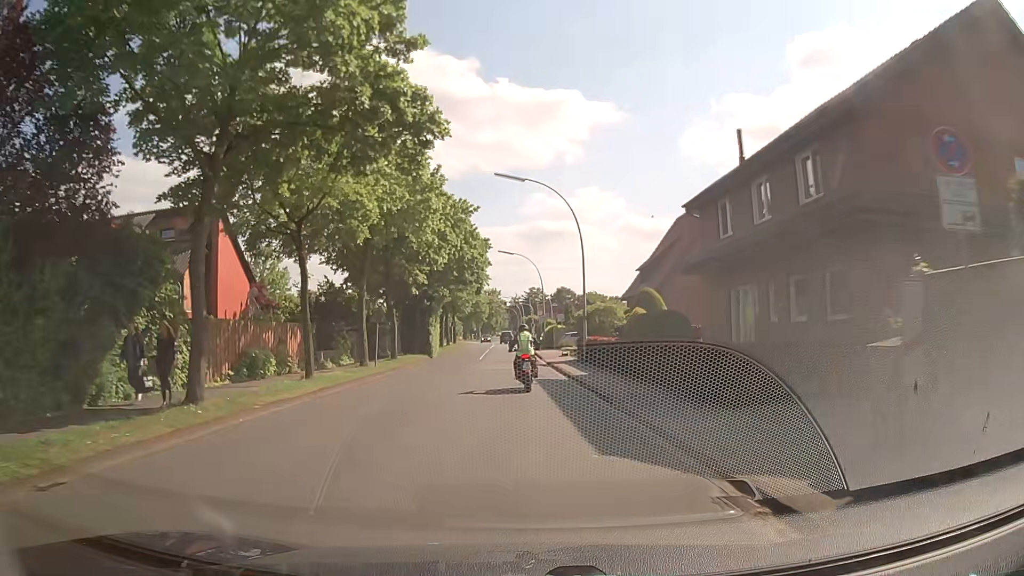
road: secondary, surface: asphalt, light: Day
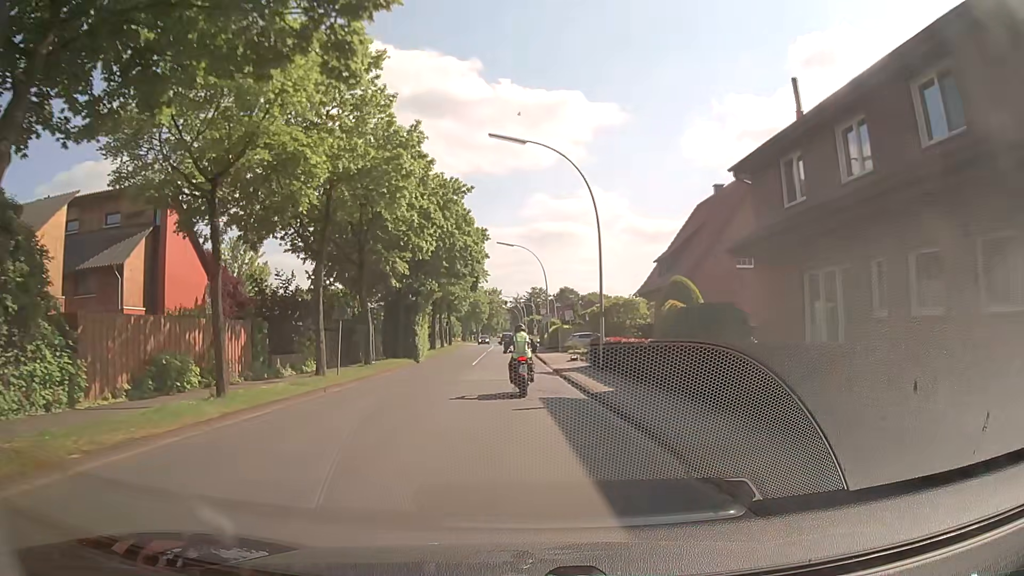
(0.0, +6.4) m; 0°
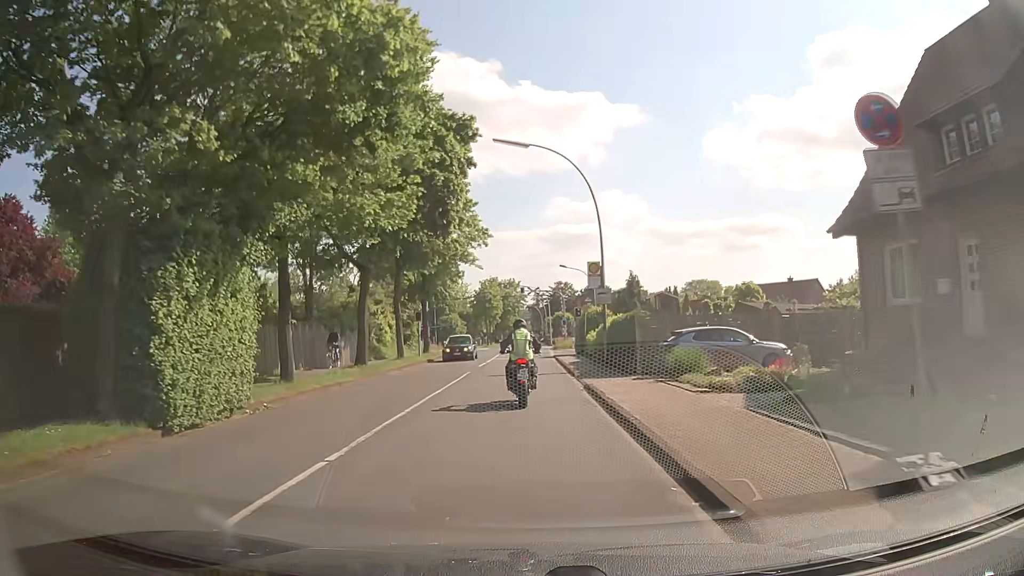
(-0.5, +29.4) m; -2°
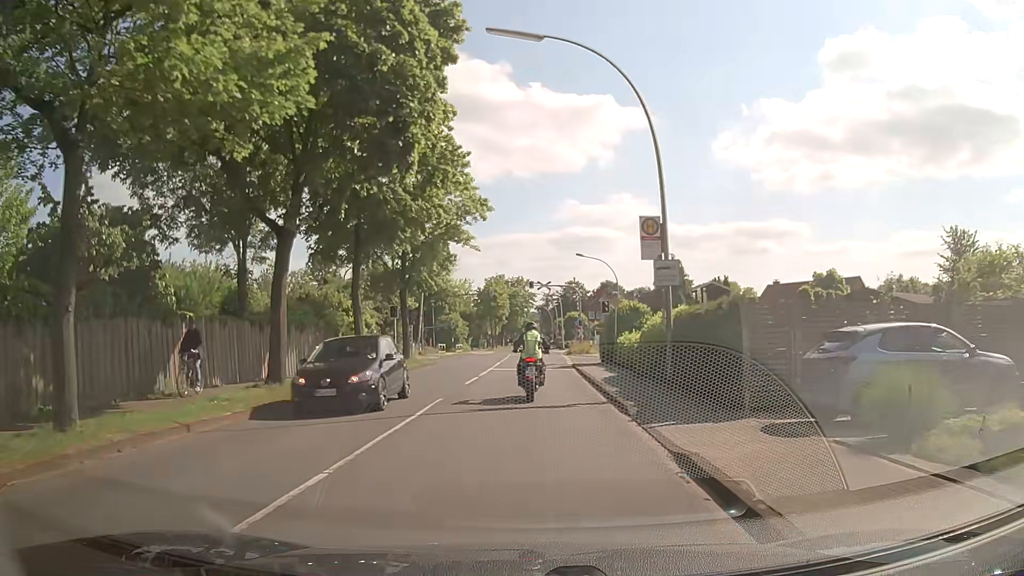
(0.0, +10.1) m; 0°
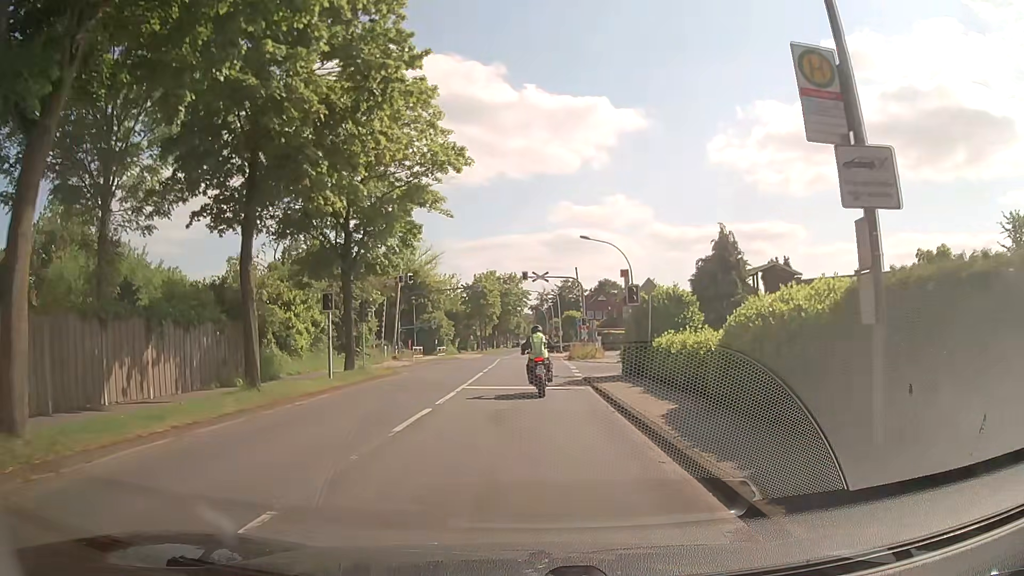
(0.0, +9.7) m; 0°
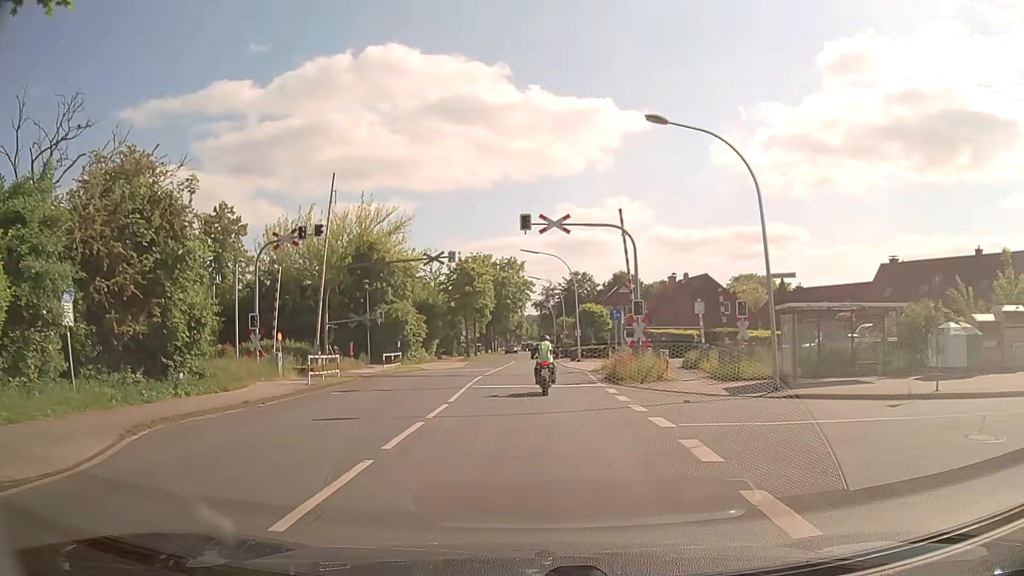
(-0.1, +23.2) m; 0°
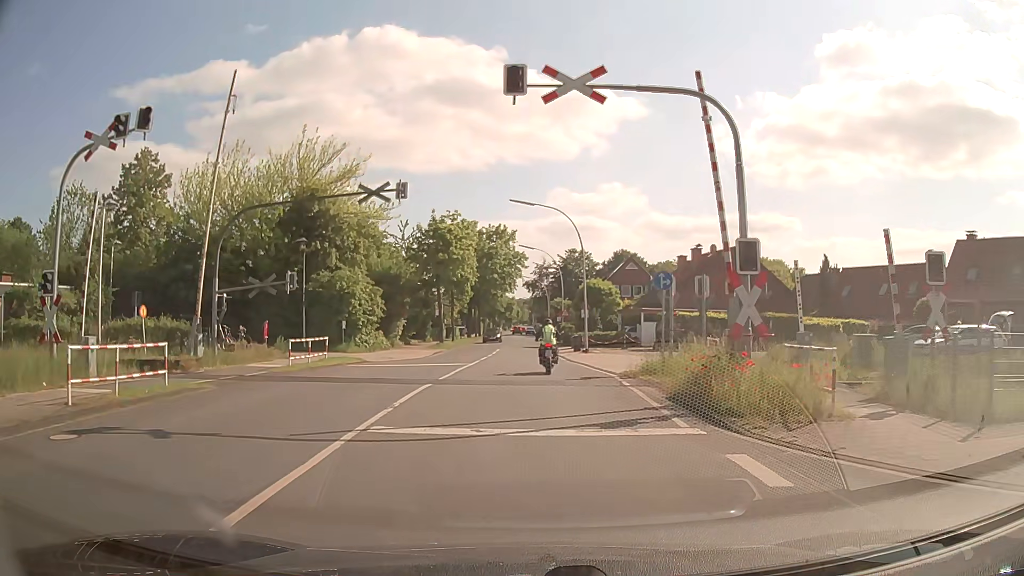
(-0.1, +13.7) m; 0°
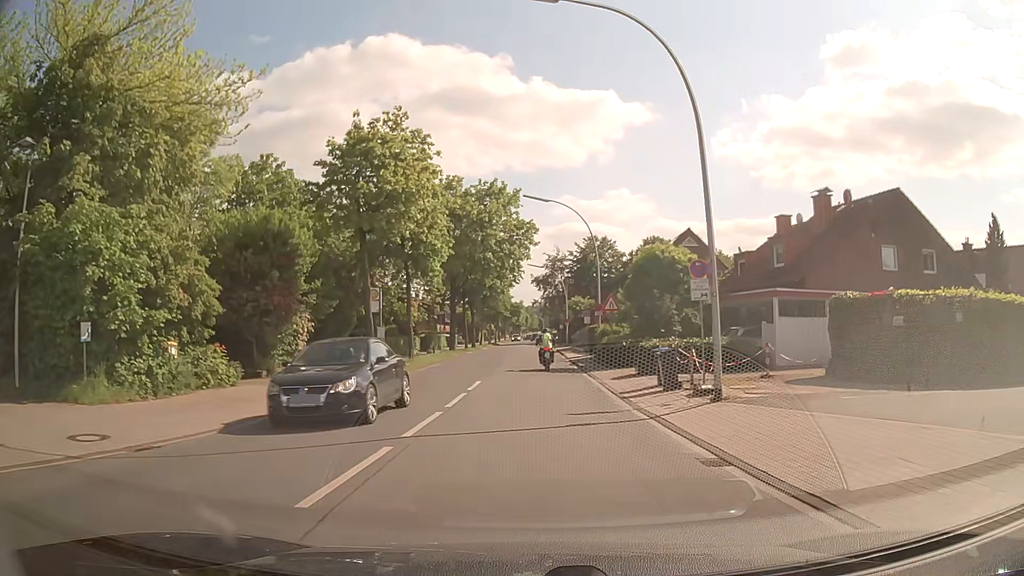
(-0.2, +25.3) m; -1°
(0, +10) (0, +20) (0, +30) (0, +40) (0, +50) (0, +60) (0, +70) (-1, +80) (-1, +90) (-1, +100) m
